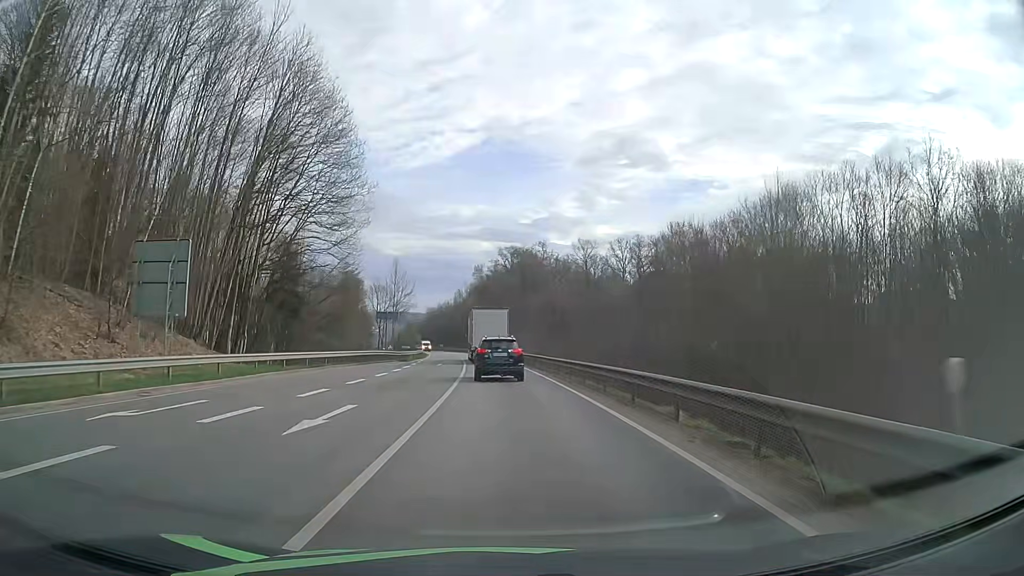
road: primary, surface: asphalt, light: Day
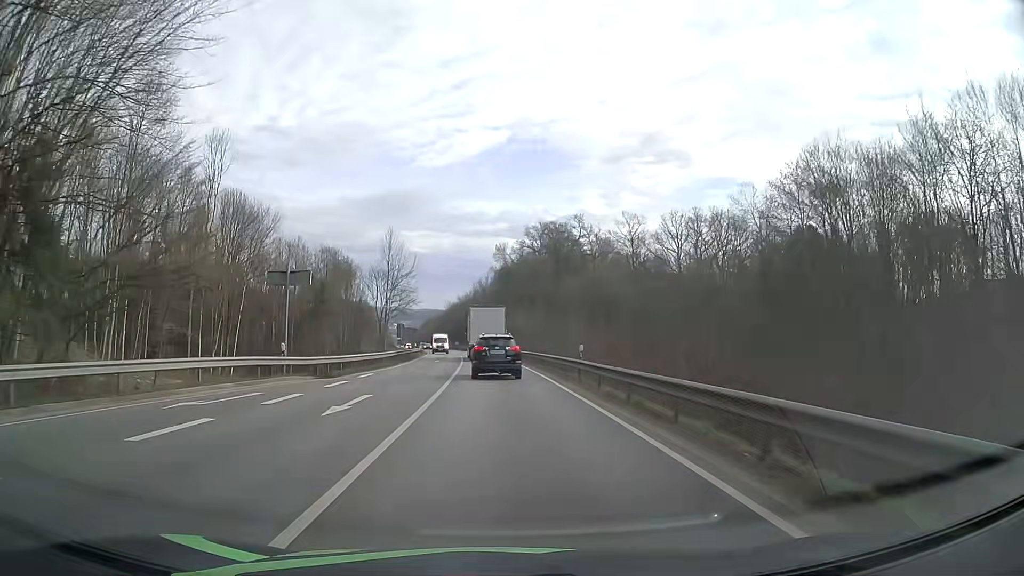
(-0.5, +32.7) m; -2°
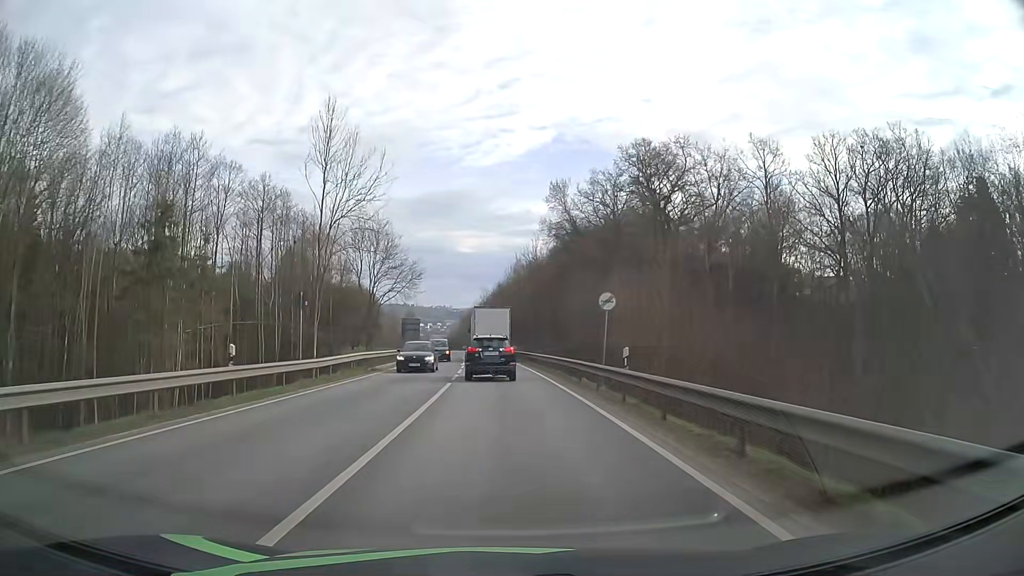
(-1.8, +55.6) m; -4°
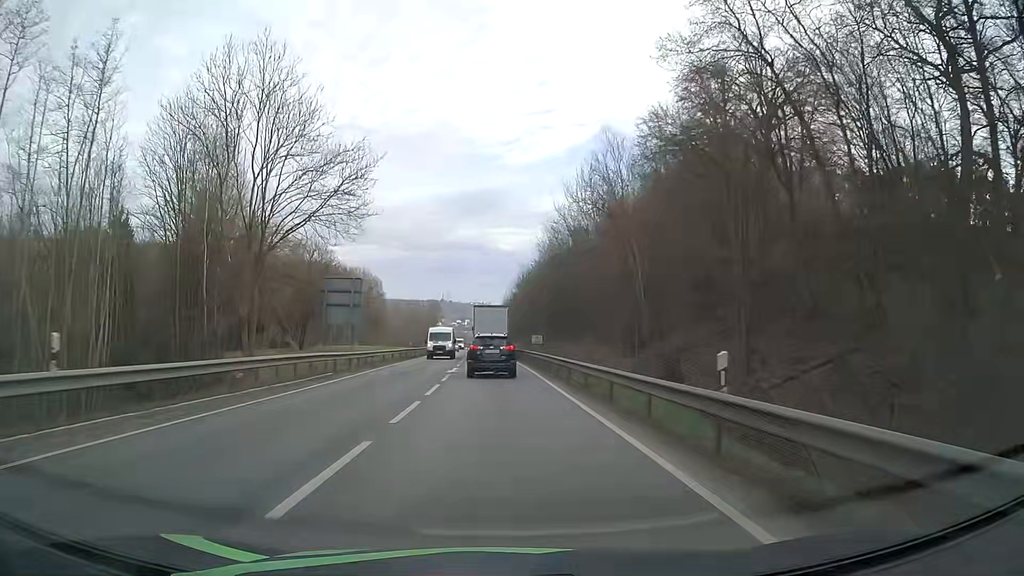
(-1.6, +55.6) m; -3°
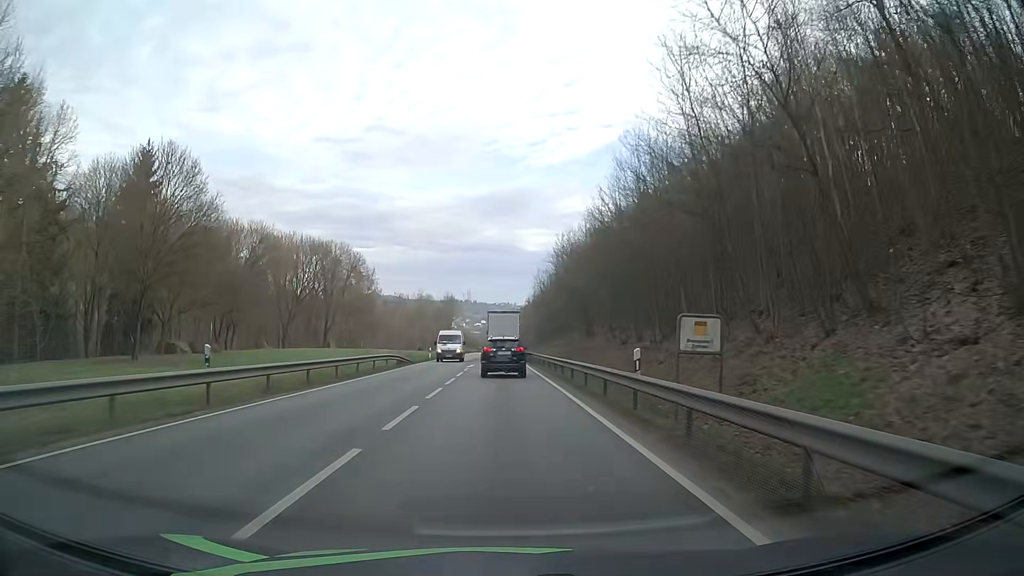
(-0.9, +42.8) m; -2°
